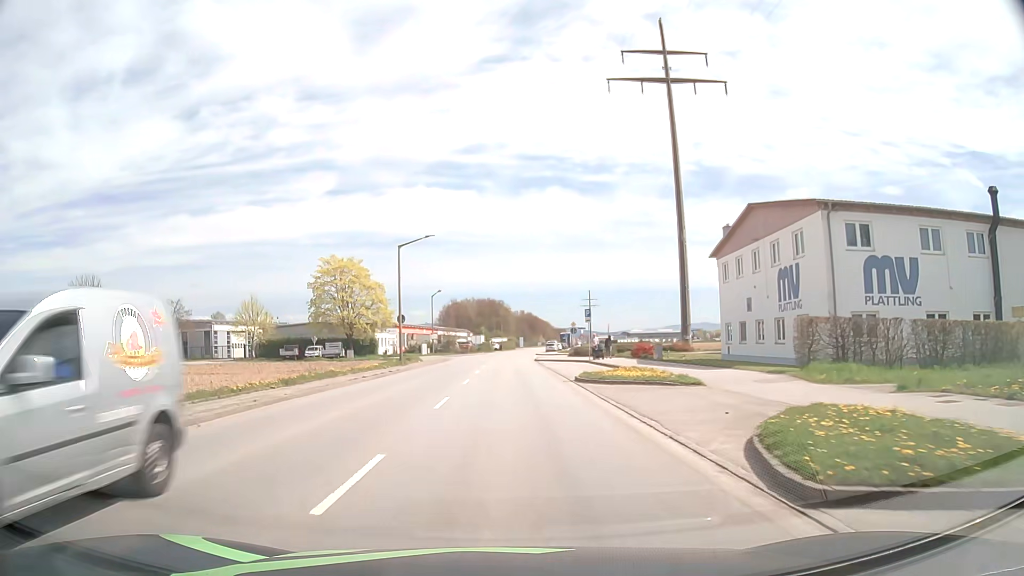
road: tertiary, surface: asphalt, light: Day
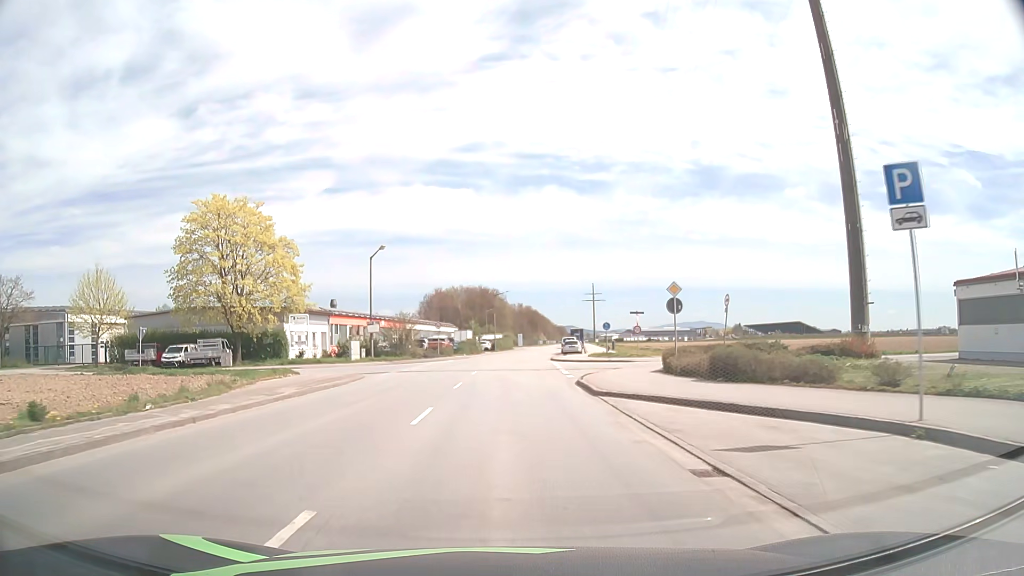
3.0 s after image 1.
(+0.2, +39.0) m; 0°
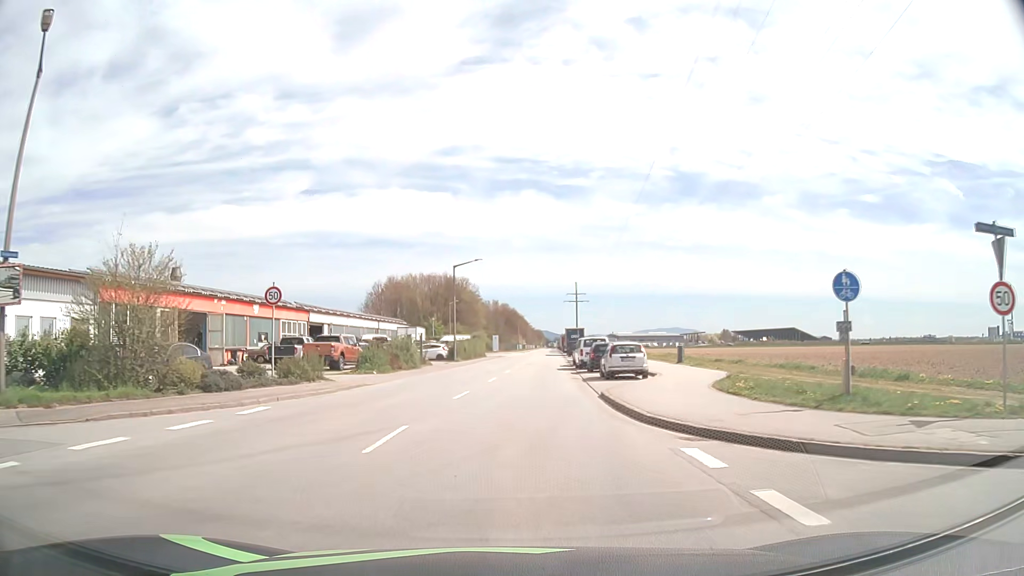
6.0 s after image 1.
(+0.7, +38.8) m; +2°
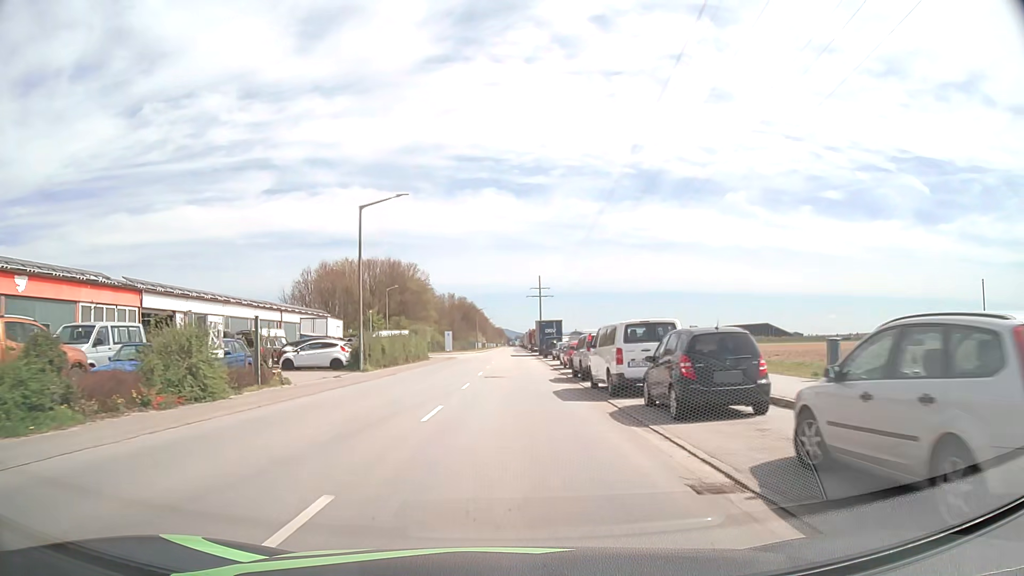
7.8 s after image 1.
(+0.6, +23.7) m; +3°
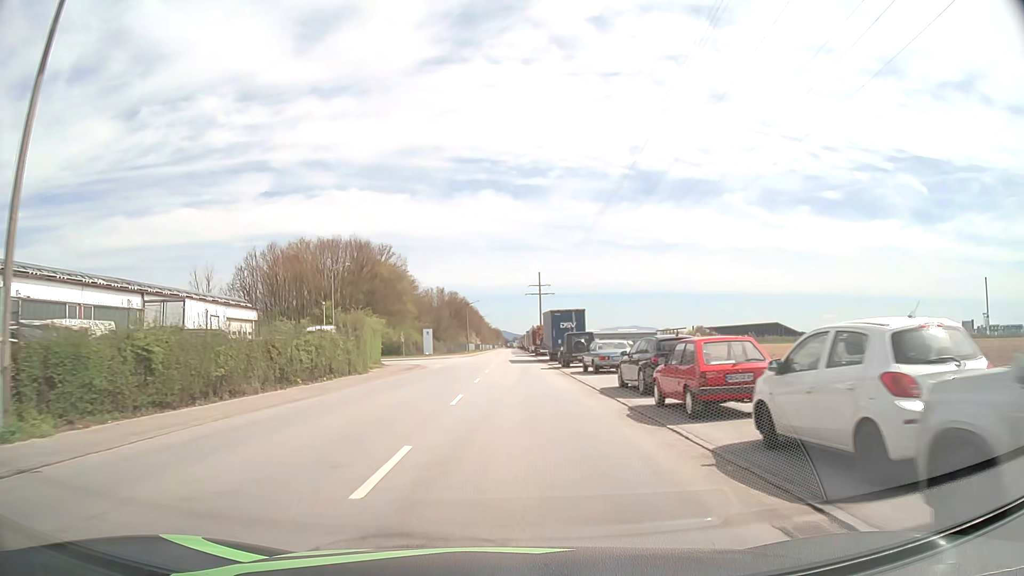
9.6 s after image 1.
(+0.1, +24.0) m; 0°
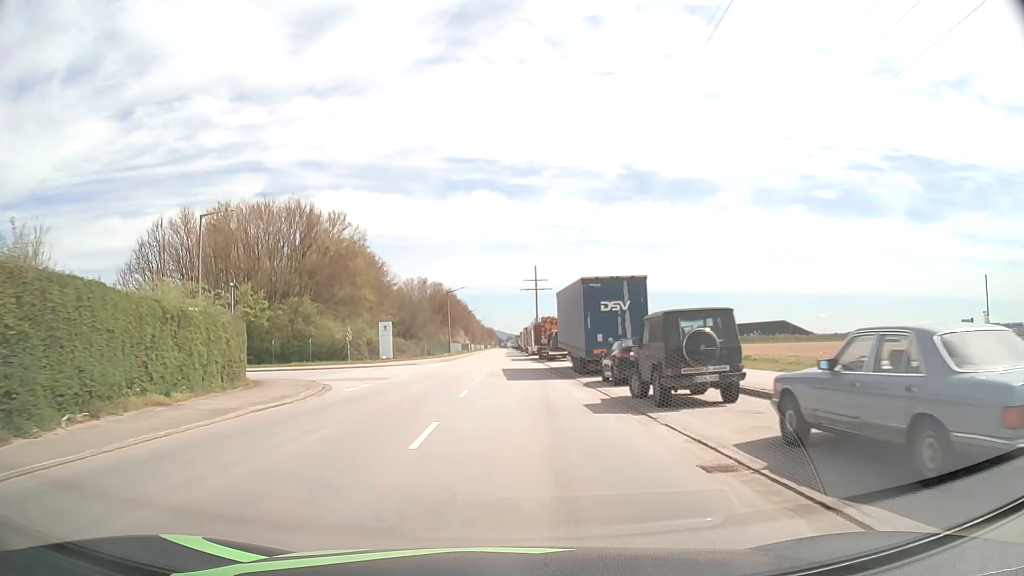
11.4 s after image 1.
(+0.1, +24.3) m; 0°
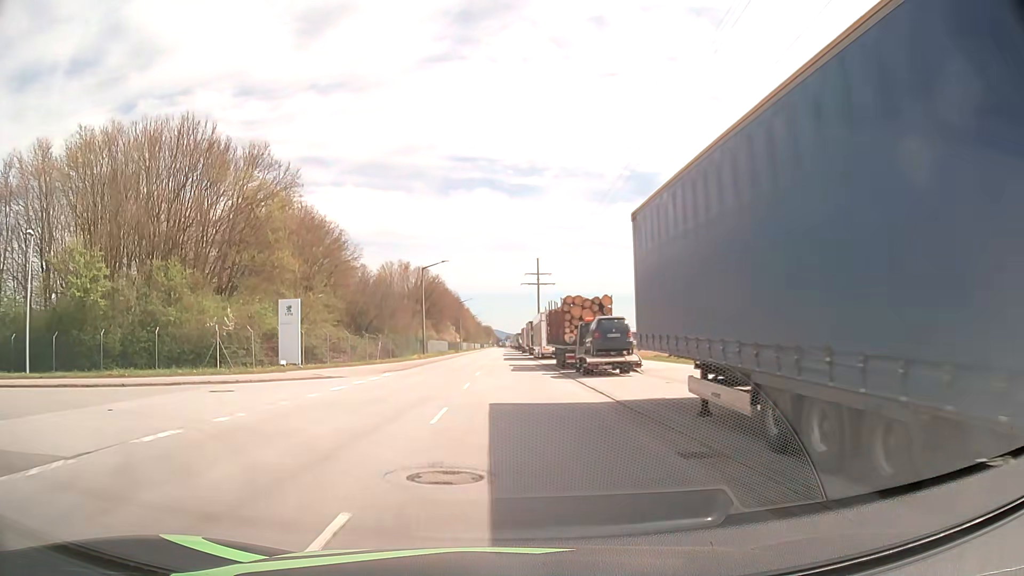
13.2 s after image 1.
(0.0, +24.4) m; 0°
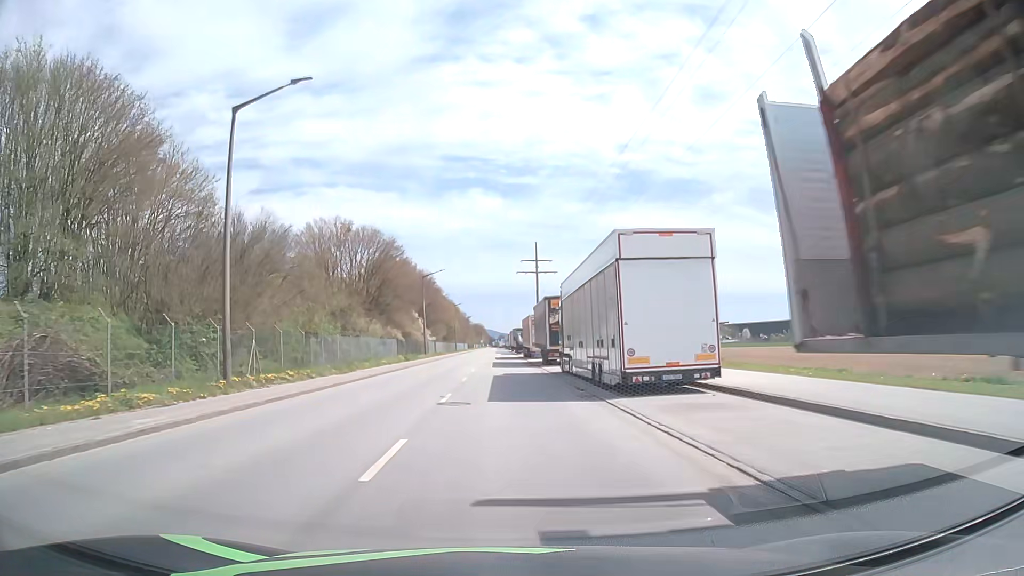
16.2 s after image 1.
(0.0, +40.9) m; 0°
(0, +10) (0, +20) (0, +30) (0, +40) (0, +50) (0, +60) (-1, +70) (-1, +80) (-1, +90) (-1, +100) m
